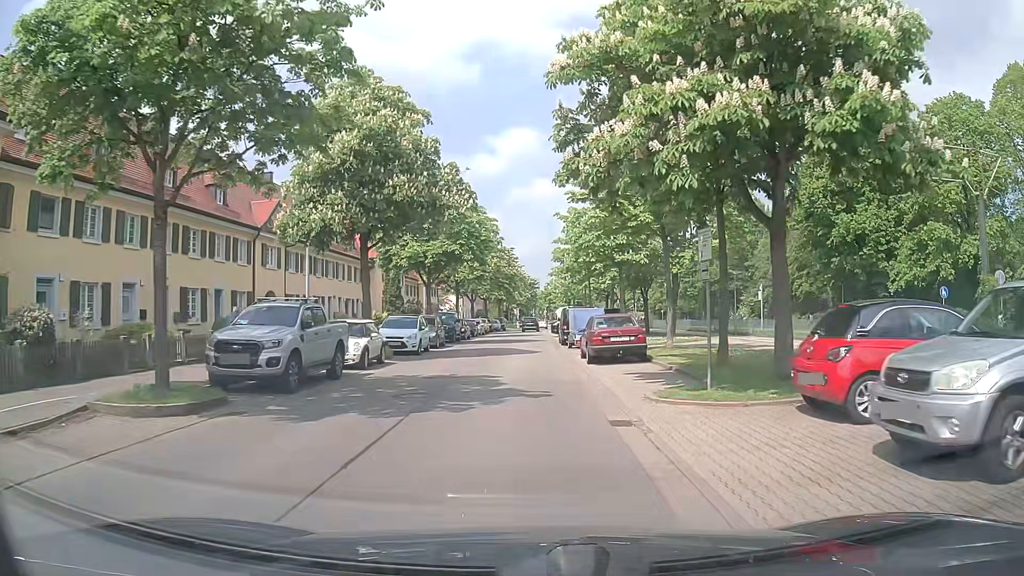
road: residential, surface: asphalt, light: Day
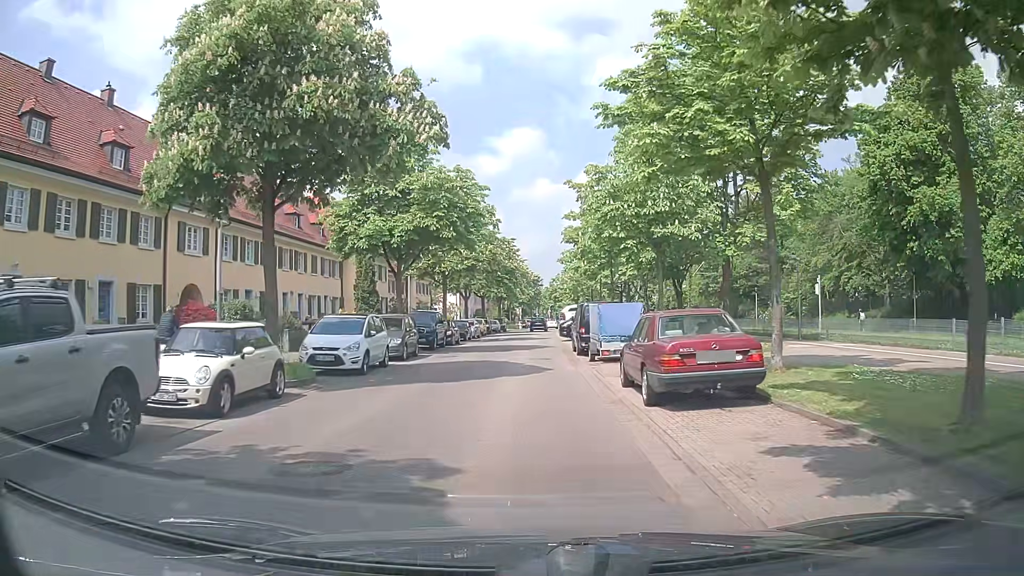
(-0.1, +9.5) m; -1°
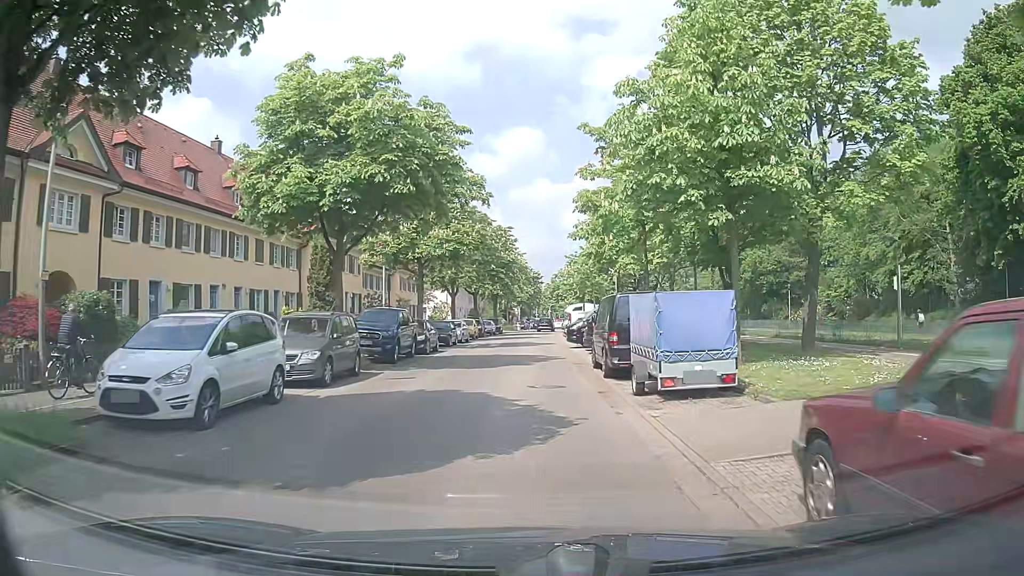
(0.0, +9.1) m; 0°
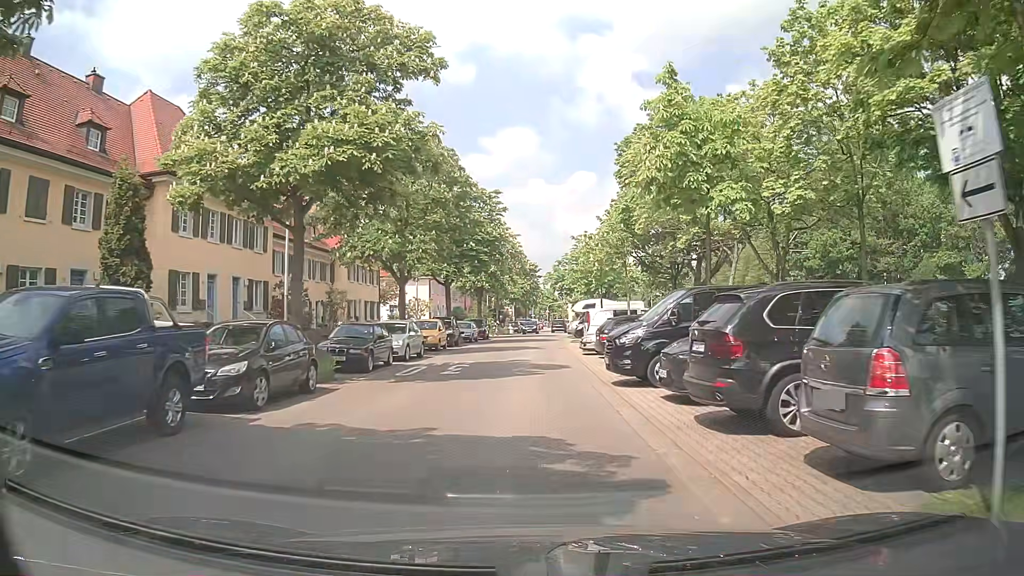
(0.0, +17.8) m; +1°
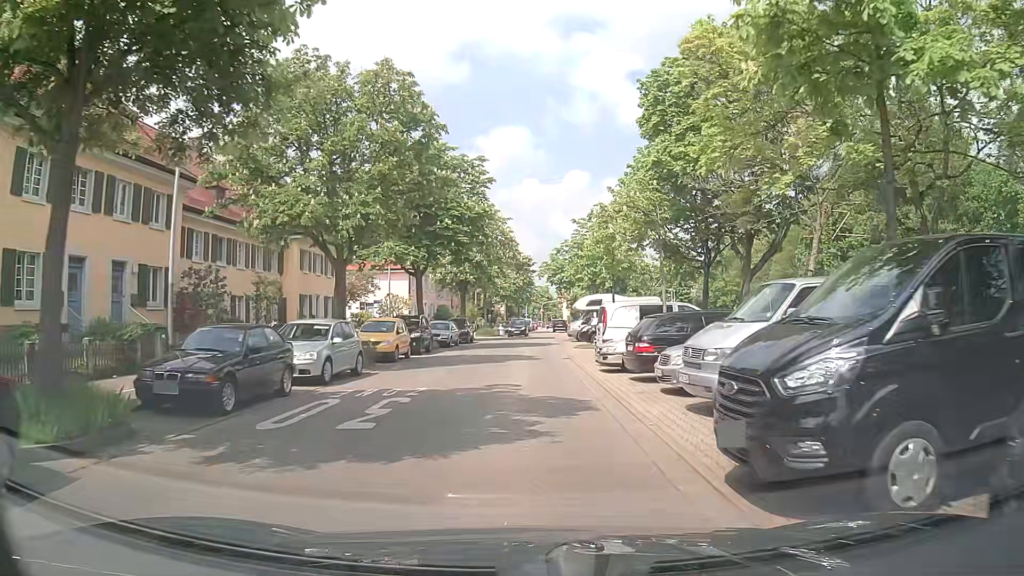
(0.0, +9.1) m; -1°
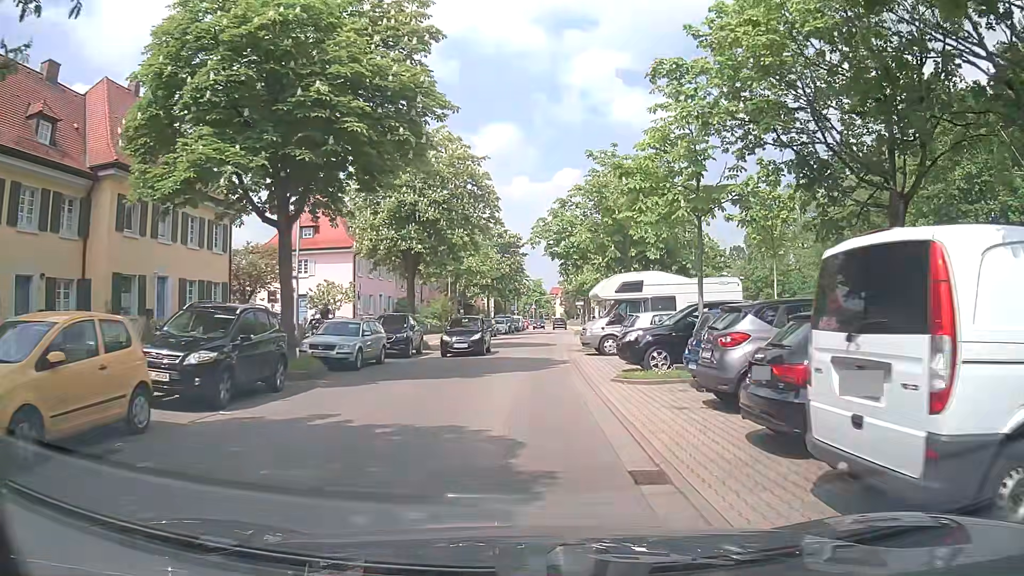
(+0.4, +18.5) m; +2°
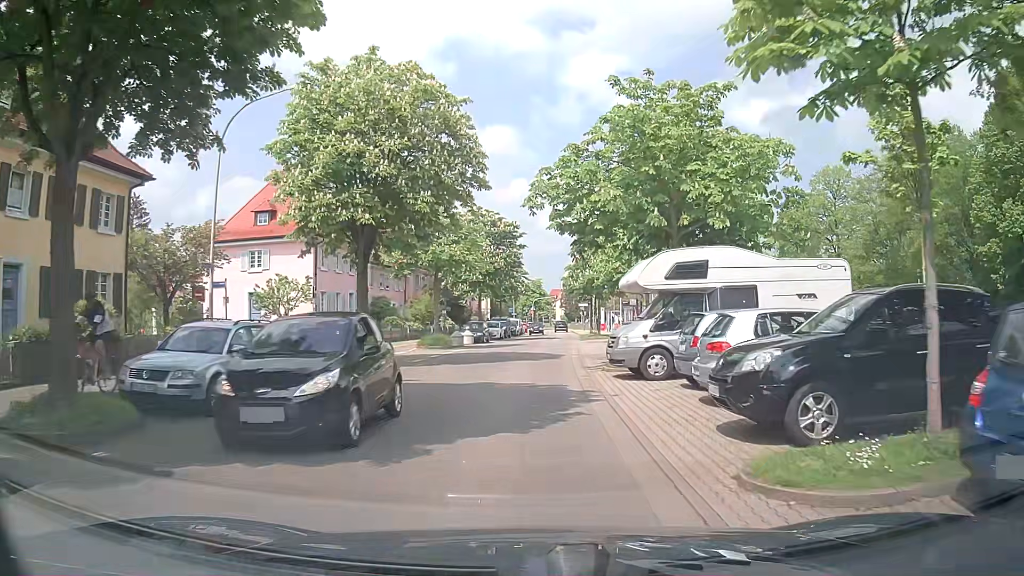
(-0.1, +9.0) m; -1°
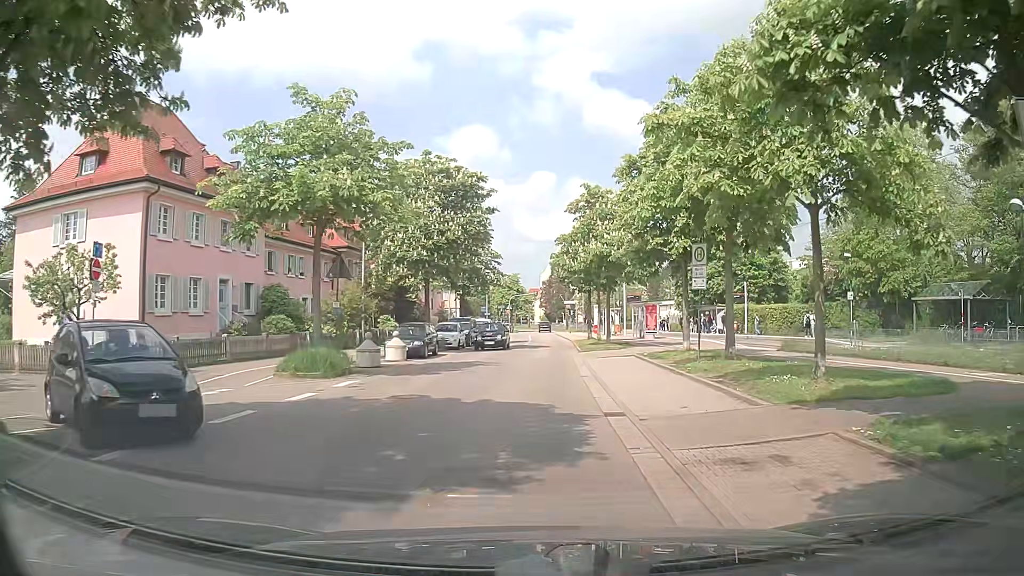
(+0.4, +17.7) m; +1°
(0, +10) (+1, +20) (+1, +30) (+2, +40) (+3, +50) (+3, +60) (+3, +70) (+4, +80) (+4, +90) (+5, +100) m
